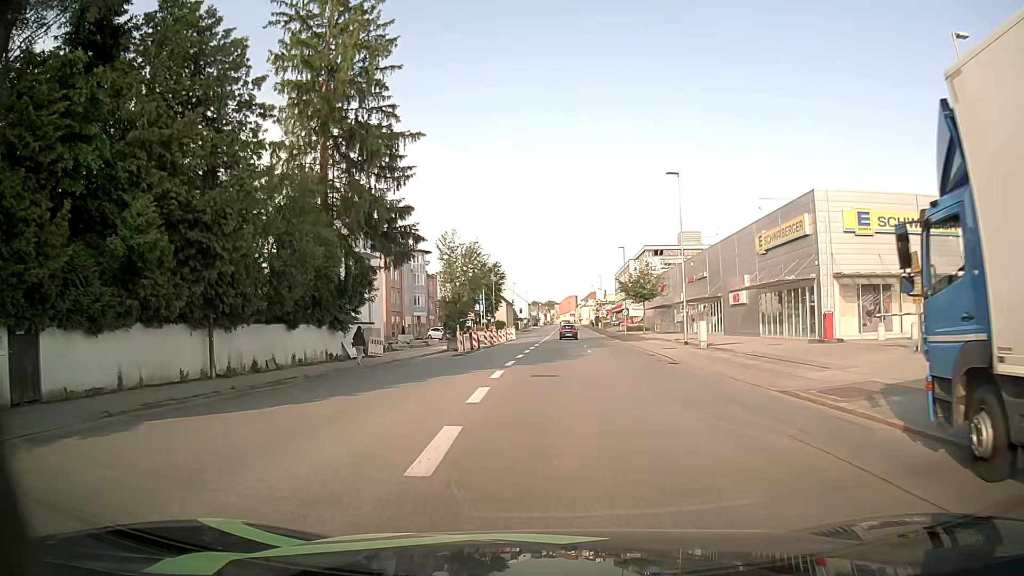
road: tertiary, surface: asphalt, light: Day
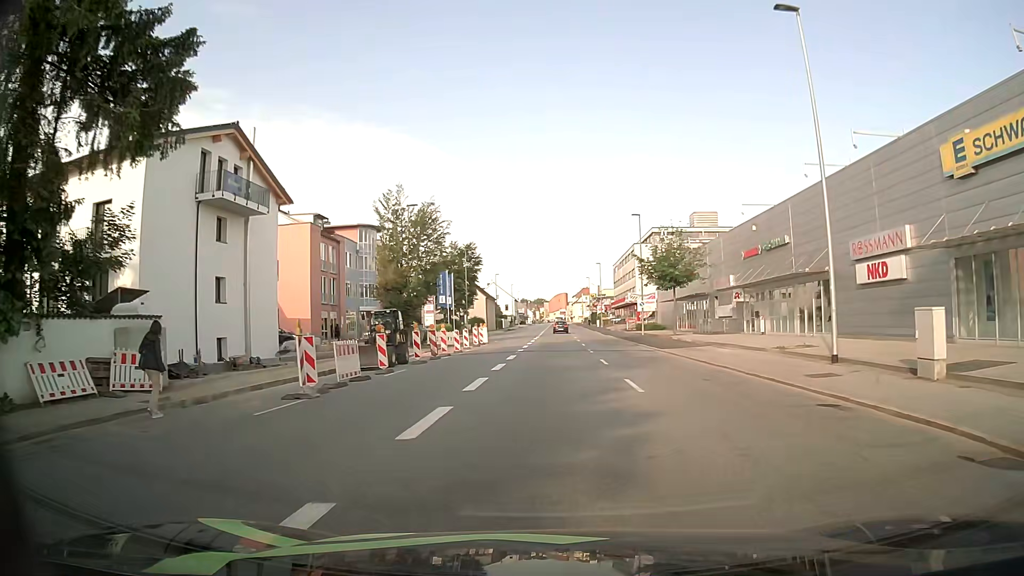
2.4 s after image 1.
(0.0, +22.6) m; 0°
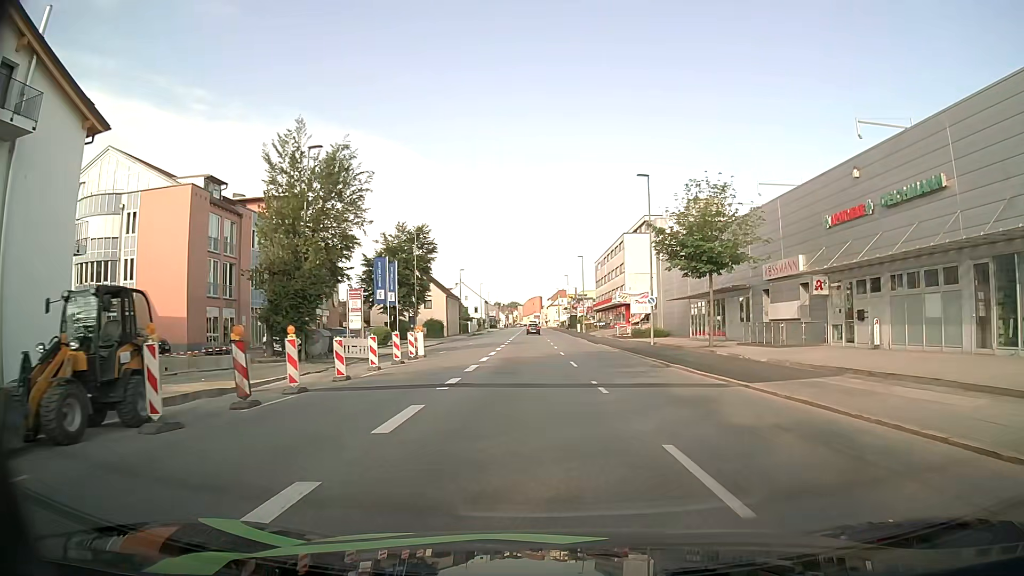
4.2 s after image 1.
(+0.2, +17.4) m; +2°
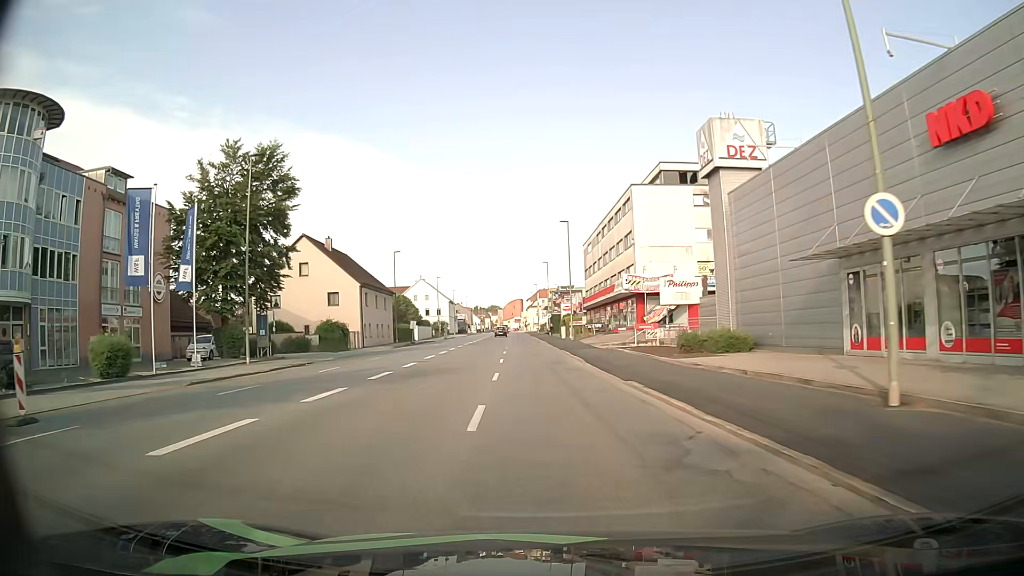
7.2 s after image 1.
(+1.3, +32.3) m; +1°
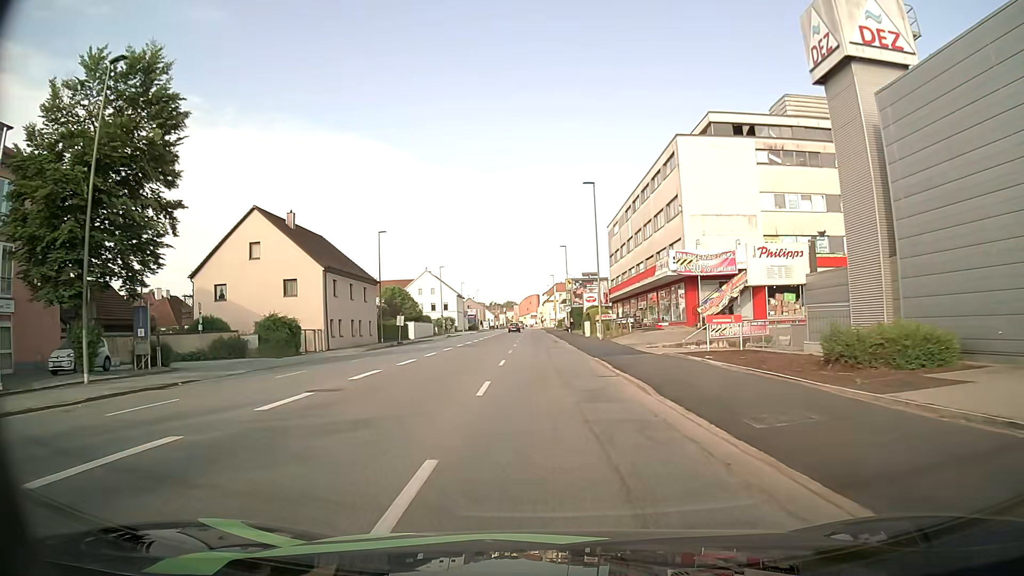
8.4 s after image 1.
(-0.1, +14.2) m; -1°
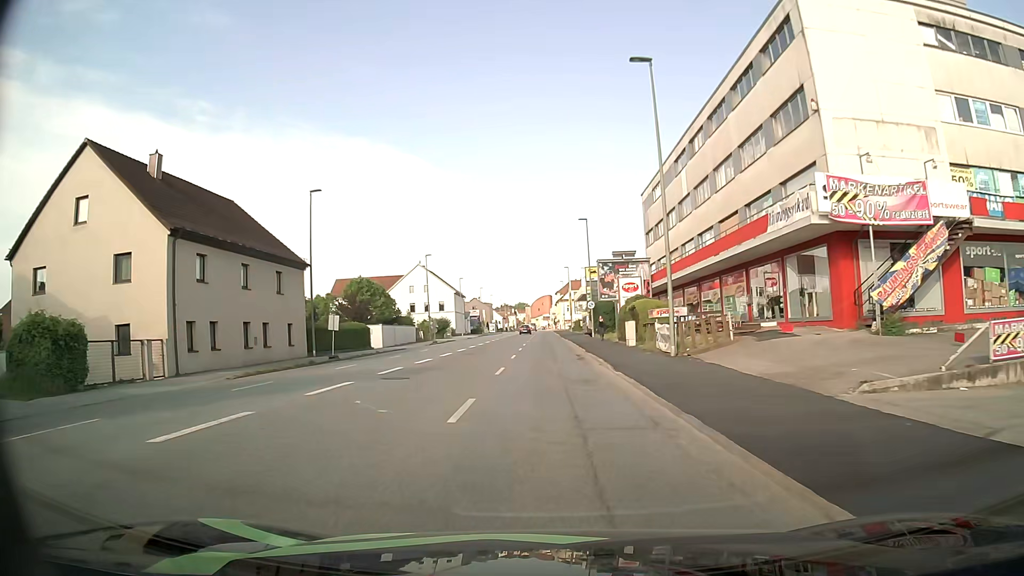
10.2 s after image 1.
(-0.1, +21.5) m; -1°
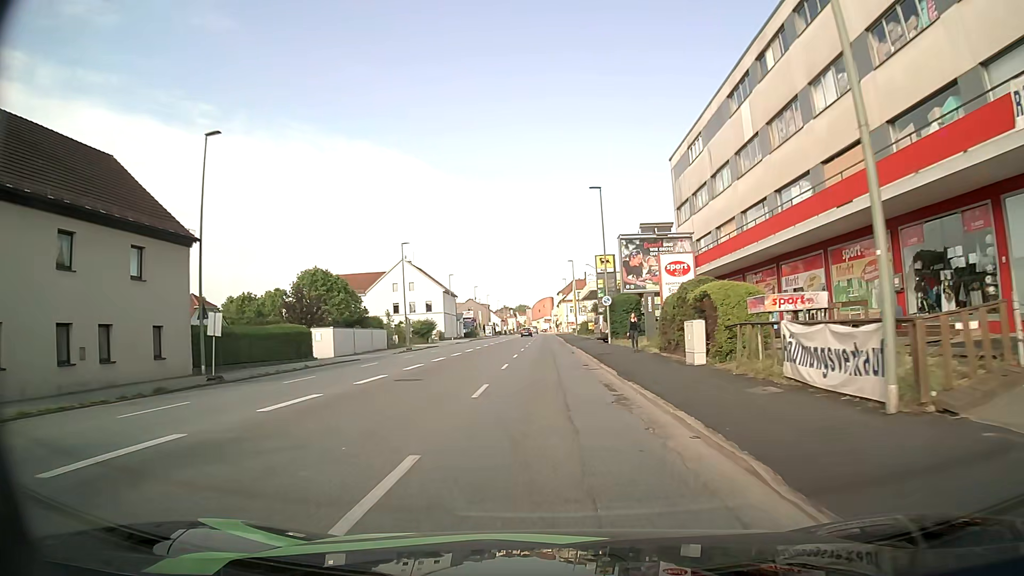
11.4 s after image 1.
(+0.1, +14.3) m; 0°
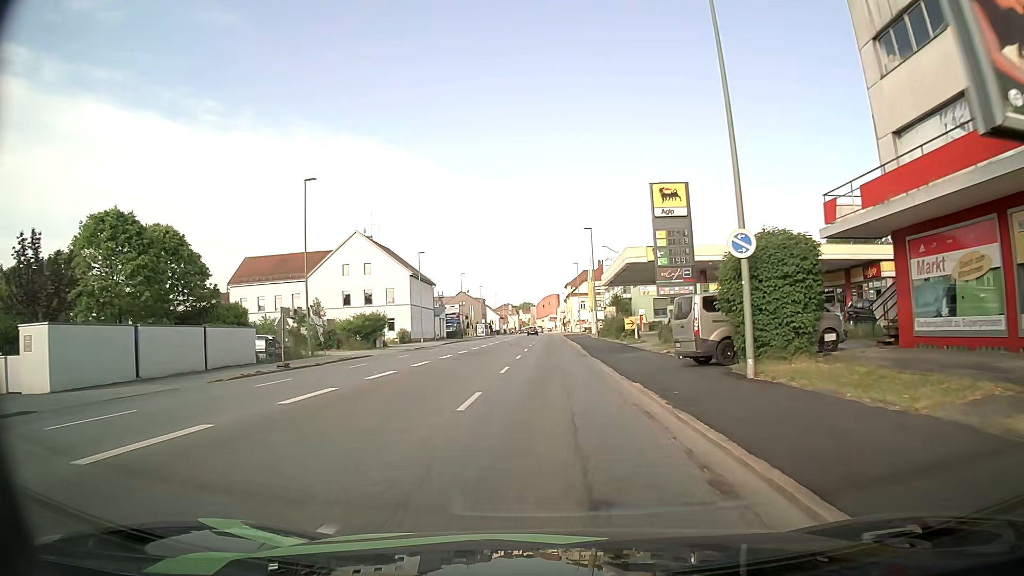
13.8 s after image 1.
(+0.1, +29.6) m; 0°
(0, +10) (0, +20) (0, +30) (0, +40) (+1, +50) (+1, +60) (+1, +70) (+1, +80) (+1, +90) (+1, +100) m
